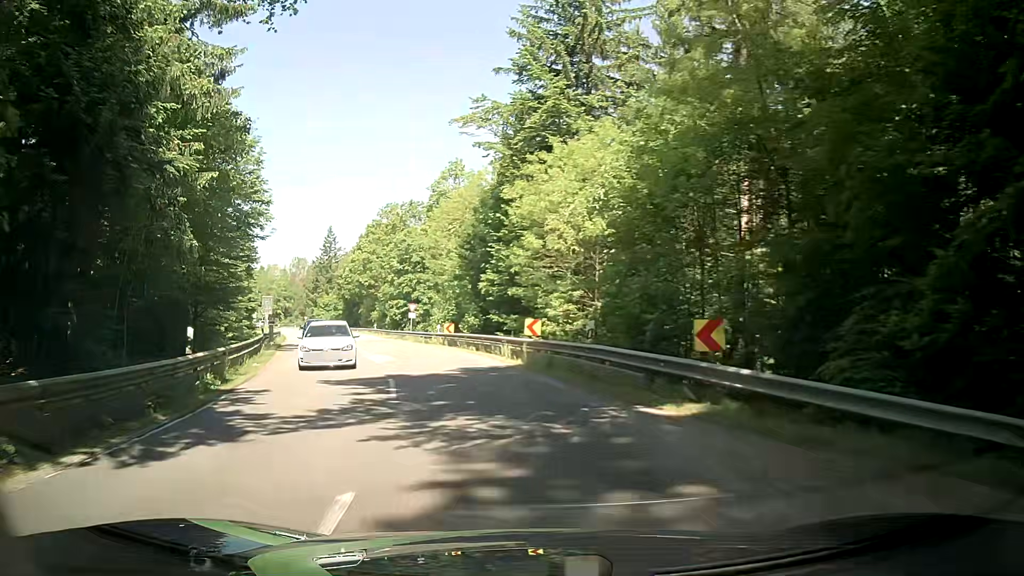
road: secondary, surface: asphalt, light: Day
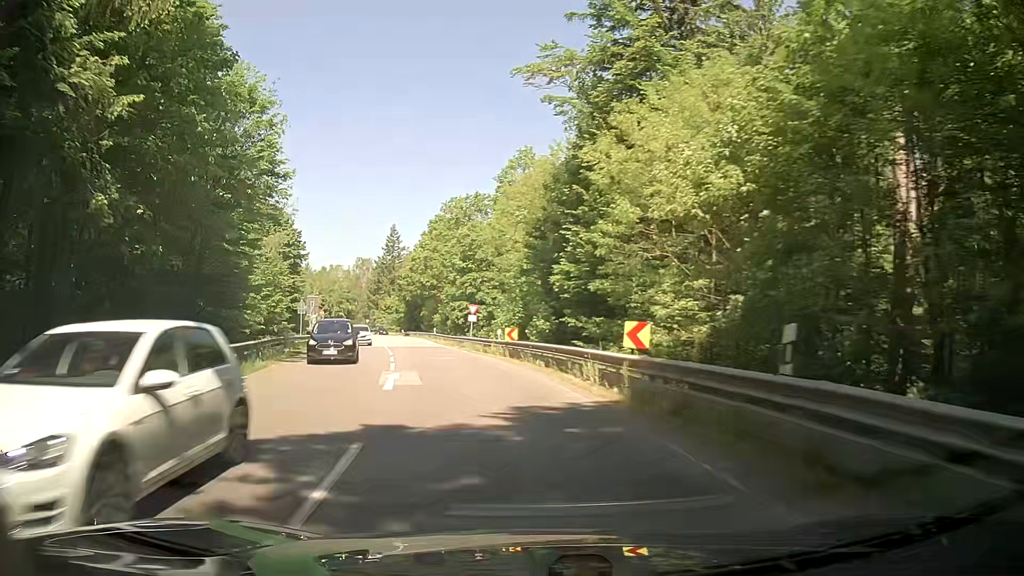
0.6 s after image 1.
(-0.3, +8.8) m; -5°
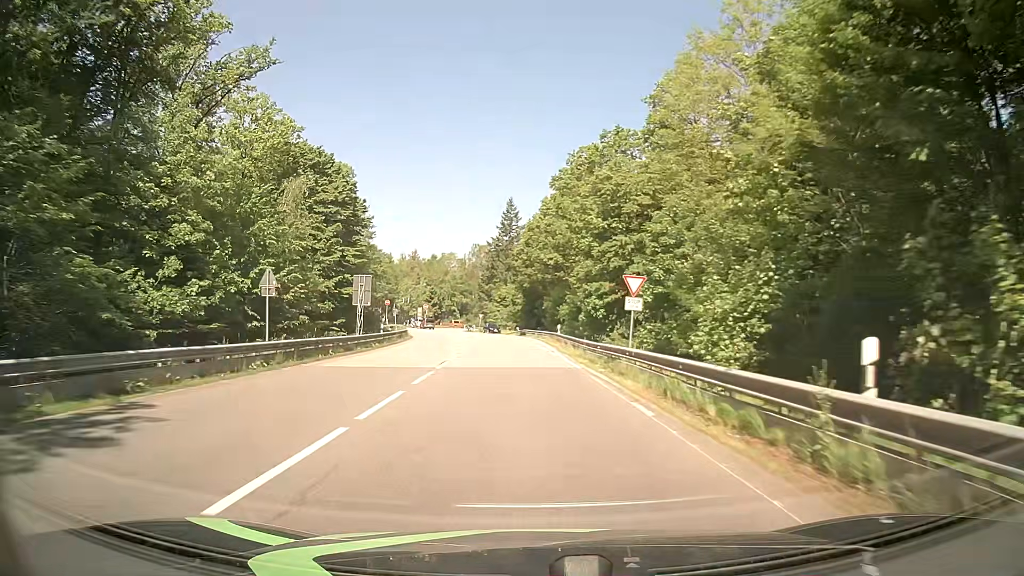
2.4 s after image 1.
(-4.0, +27.4) m; -13°
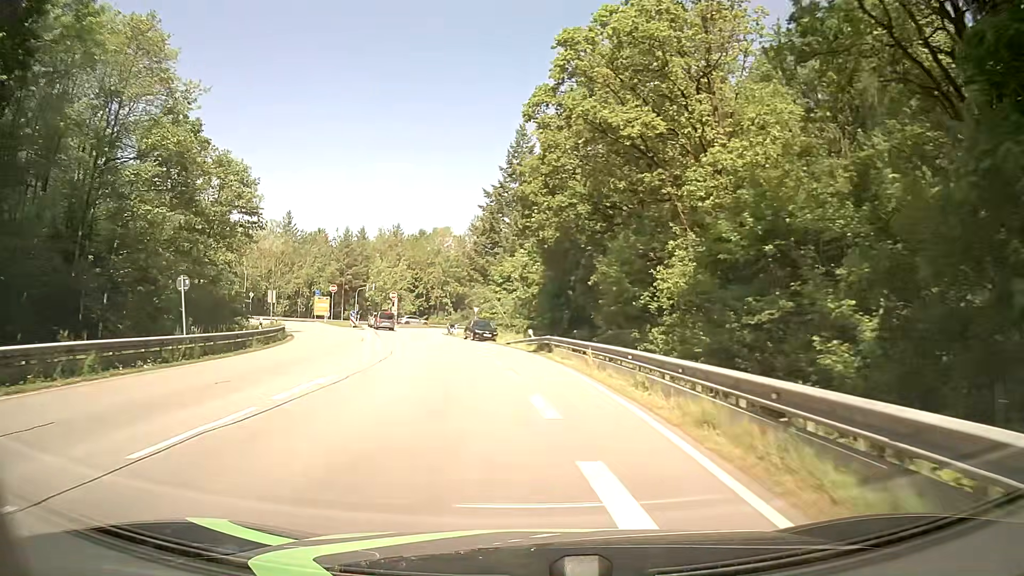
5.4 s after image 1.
(-1.3, +45.4) m; -2°
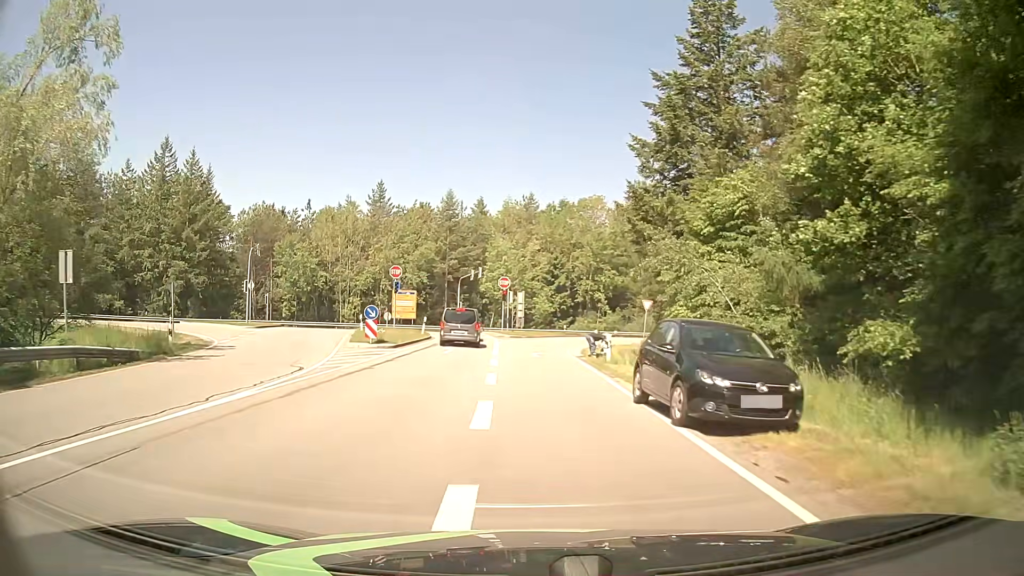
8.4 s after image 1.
(-3.6, +36.0) m; -14°
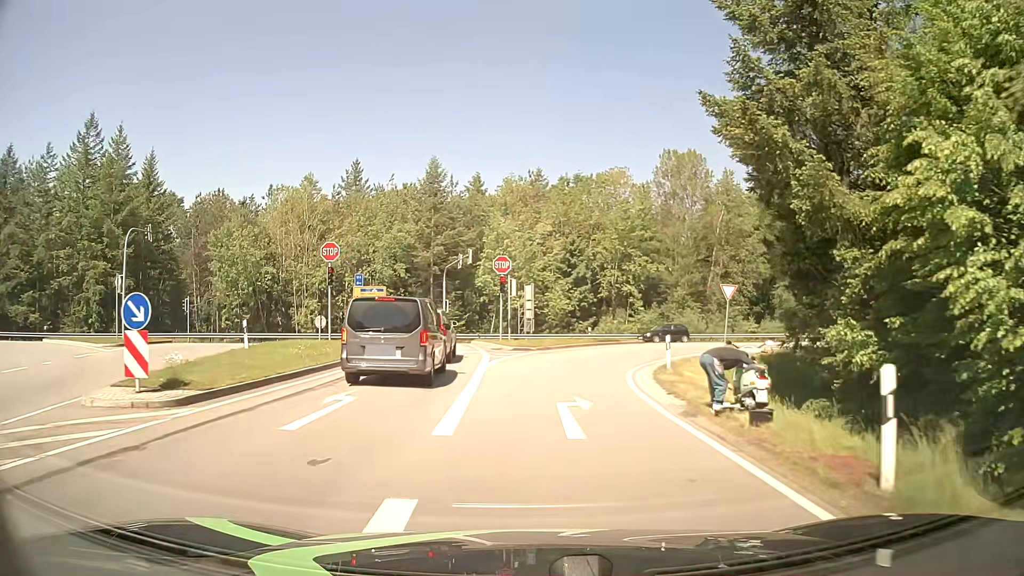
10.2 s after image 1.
(-0.1, +18.3) m; 0°
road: secondary_link
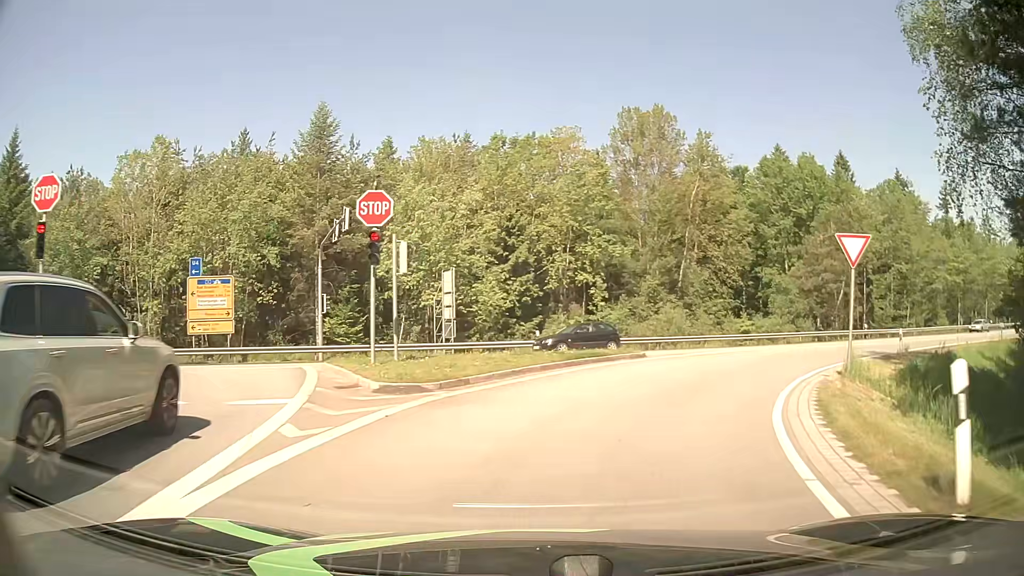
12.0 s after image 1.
(+0.5, +17.2) m; +5°
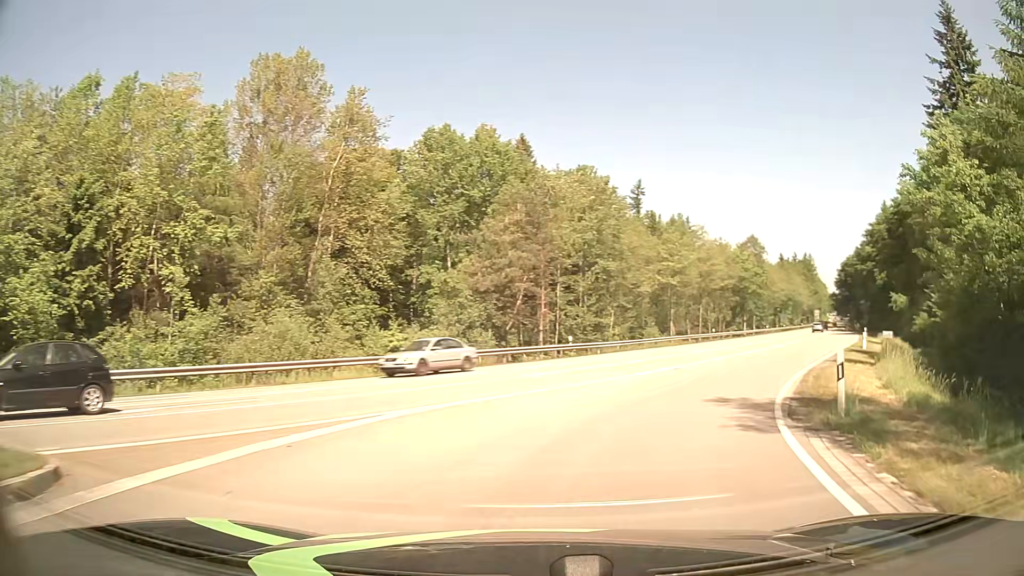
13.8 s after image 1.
(+3.9, +16.3) m; +30°
(+2, +10) (+6, +19) (+10, +28) (+15, +36) (+20, +45) (+25, +54) (+29, +63) (+34, +72) (+38, +81) (+42, +90) m
